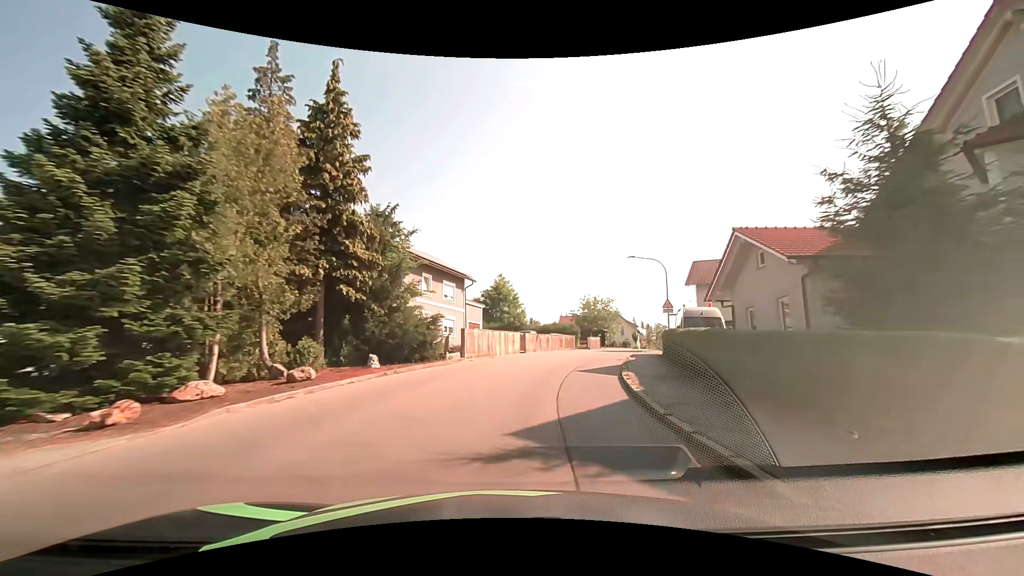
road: tertiary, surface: asphalt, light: Day
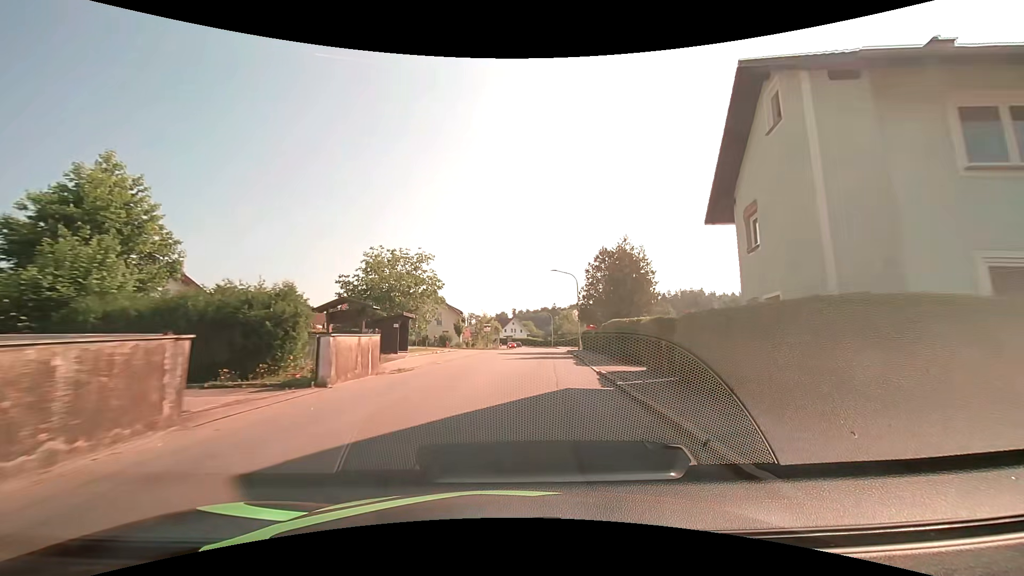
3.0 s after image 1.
(+7.4, +37.2) m; +21°
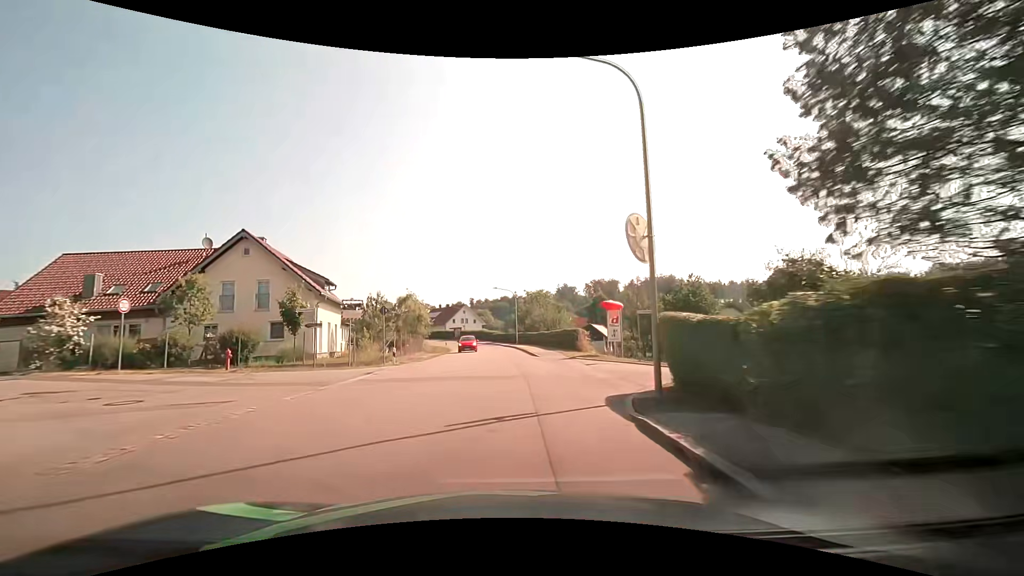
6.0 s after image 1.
(+2.9, +38.7) m; +4°
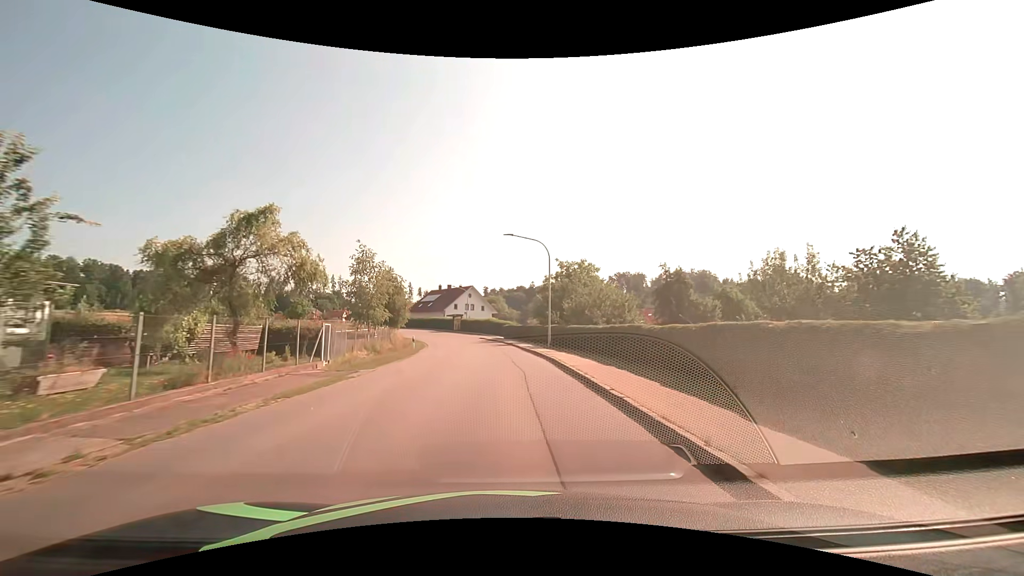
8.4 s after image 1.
(-0.4, +31.1) m; -1°
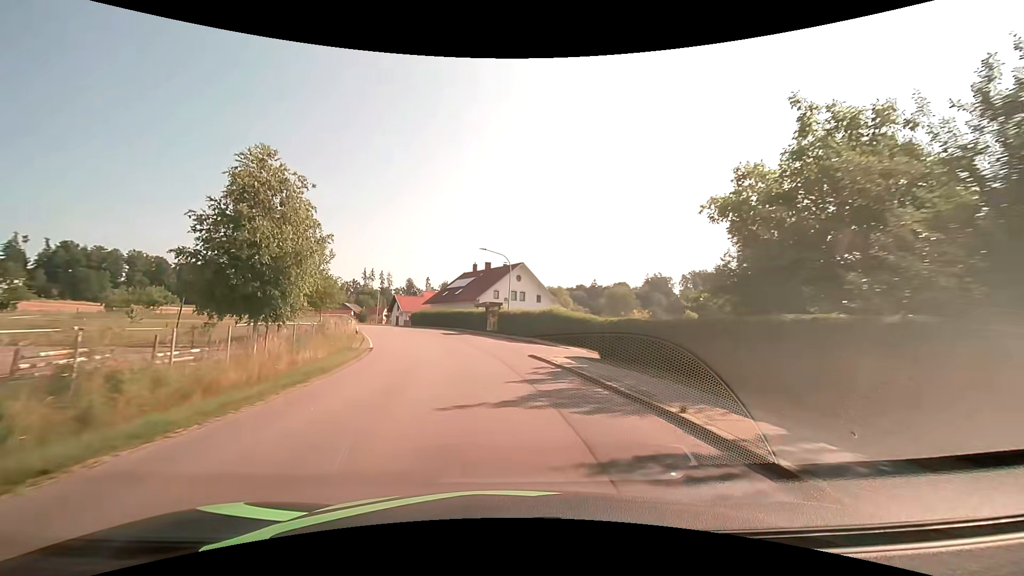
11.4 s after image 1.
(-1.7, +38.5) m; -6°
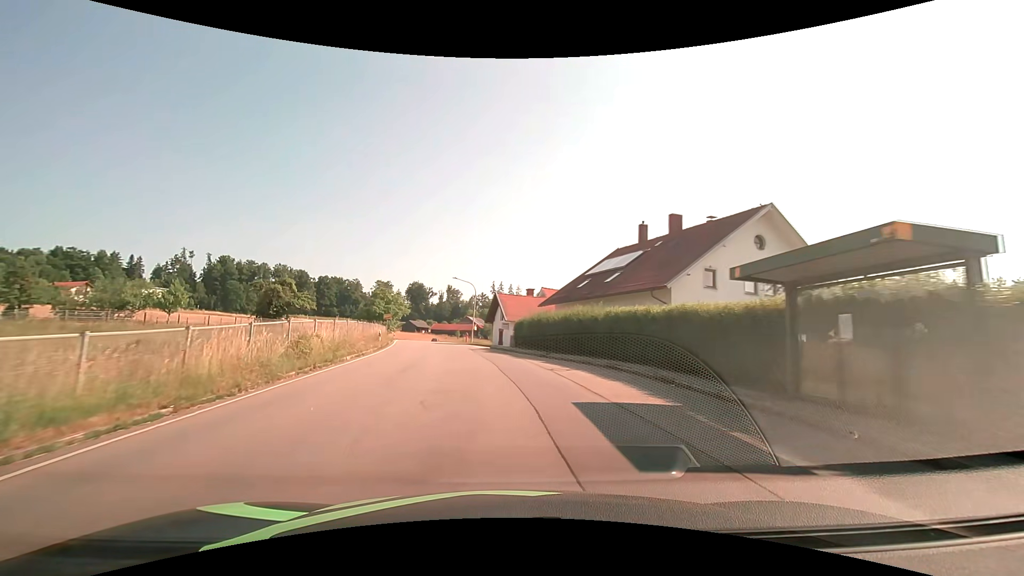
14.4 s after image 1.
(-4.8, +37.4) m; -15°
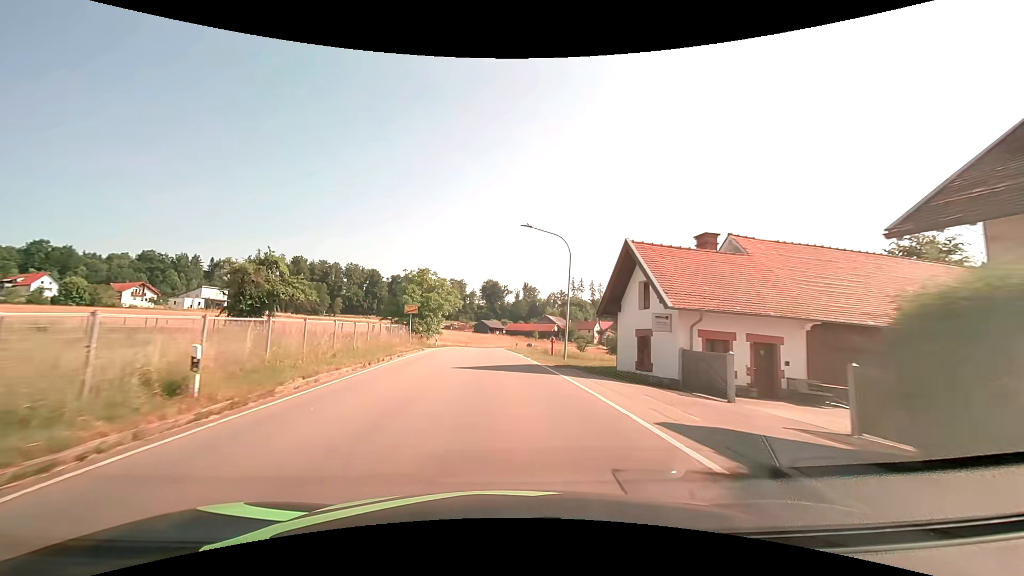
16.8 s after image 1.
(-2.6, +29.9) m; -9°
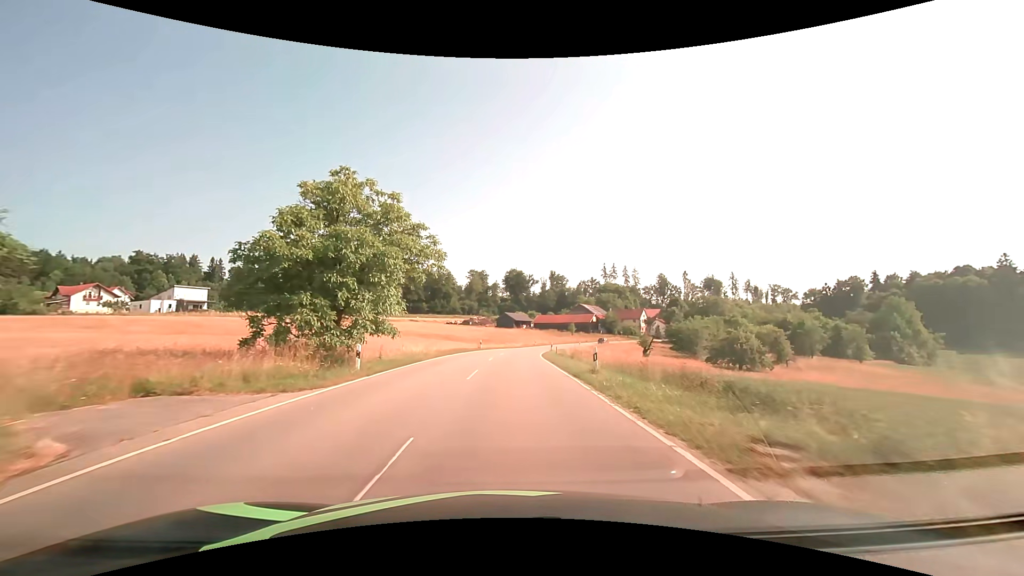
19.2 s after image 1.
(-1.0, +32.6) m; -3°
(0, +10) (0, +20) (0, +30) (+1, +40) (+2, +50) (+3, +60) (+5, +70) (+7, +79) (+10, +89) (+14, +98) m
